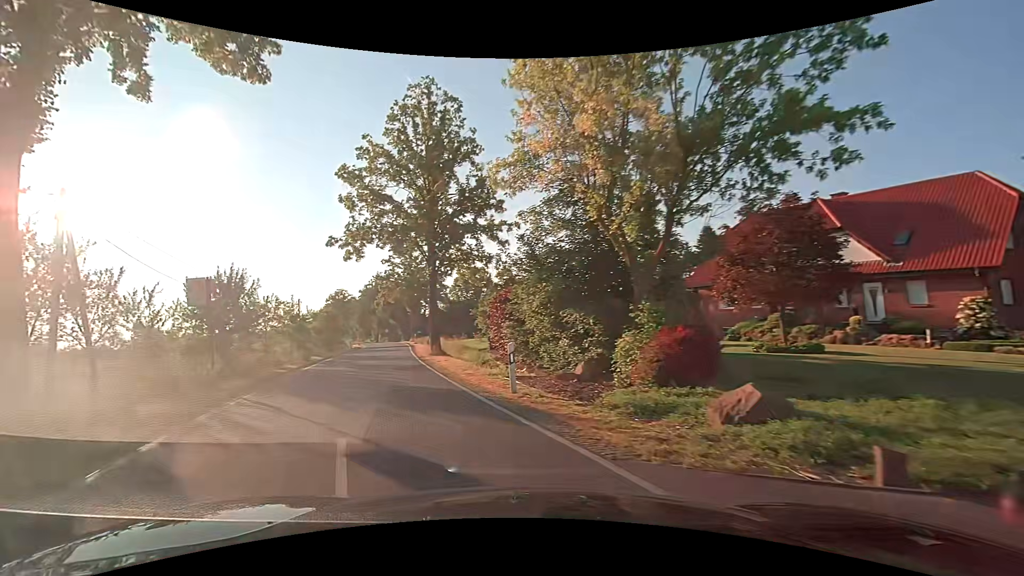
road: tertiary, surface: asphalt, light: Day
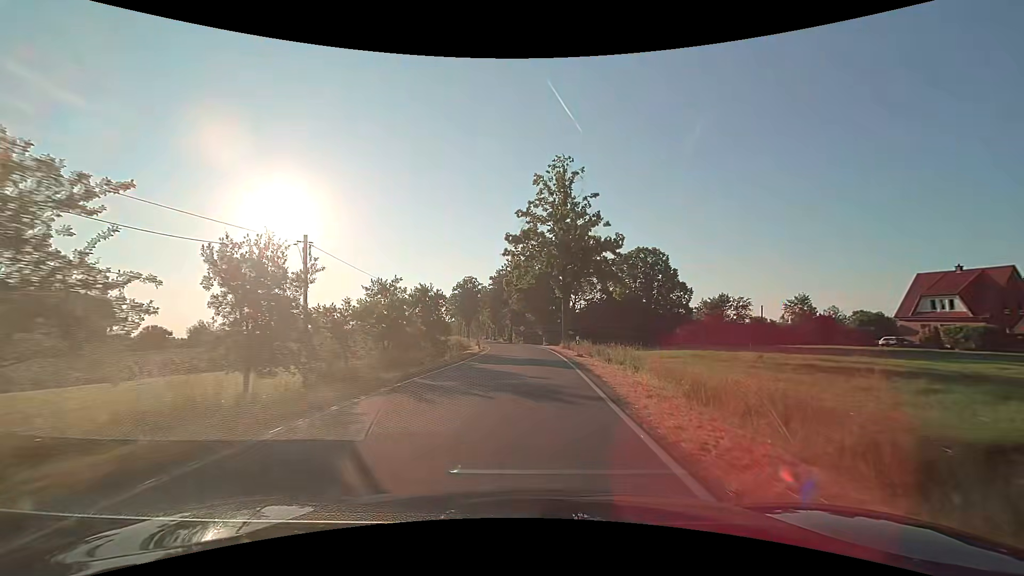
(-8.1, +29.6) m; -17°
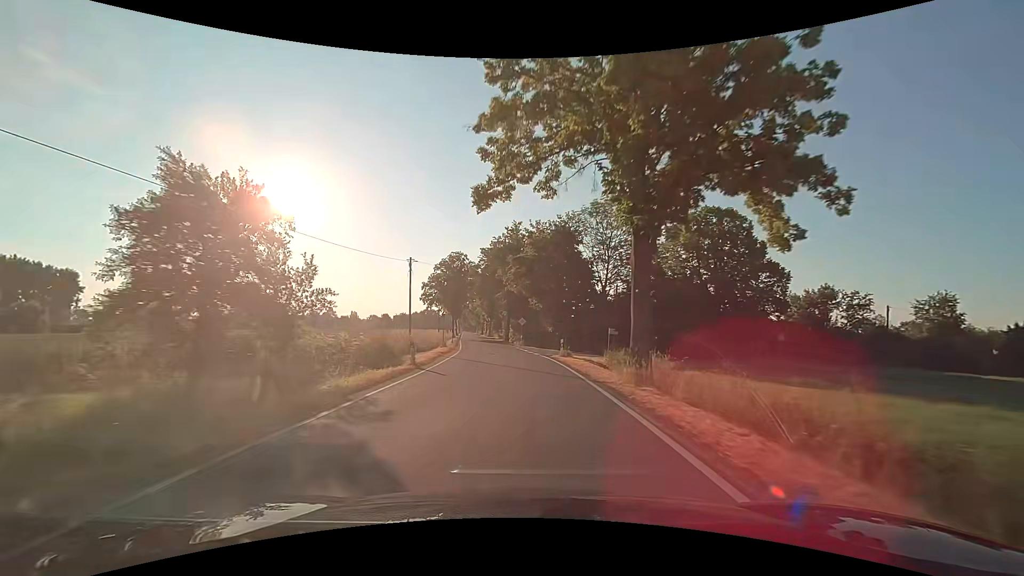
(+0.3, +27.4) m; 0°
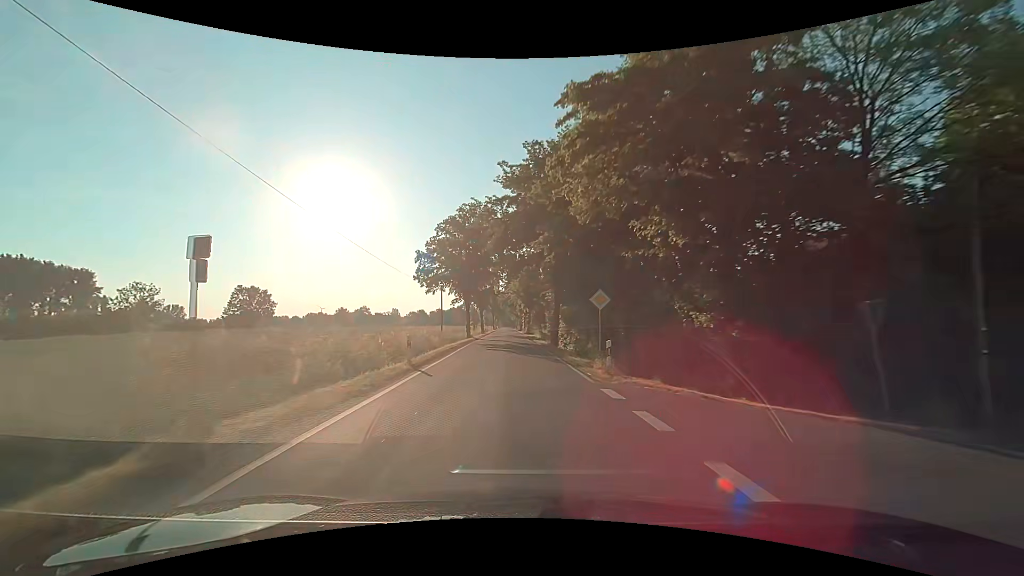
(-1.2, +32.3) m; -5°
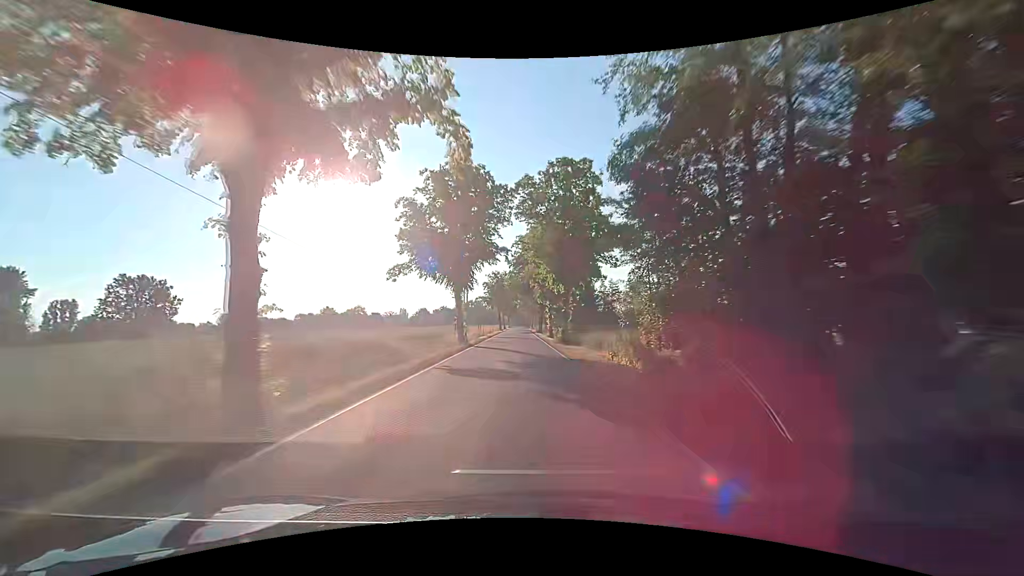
(-1.5, +46.4) m; -1°
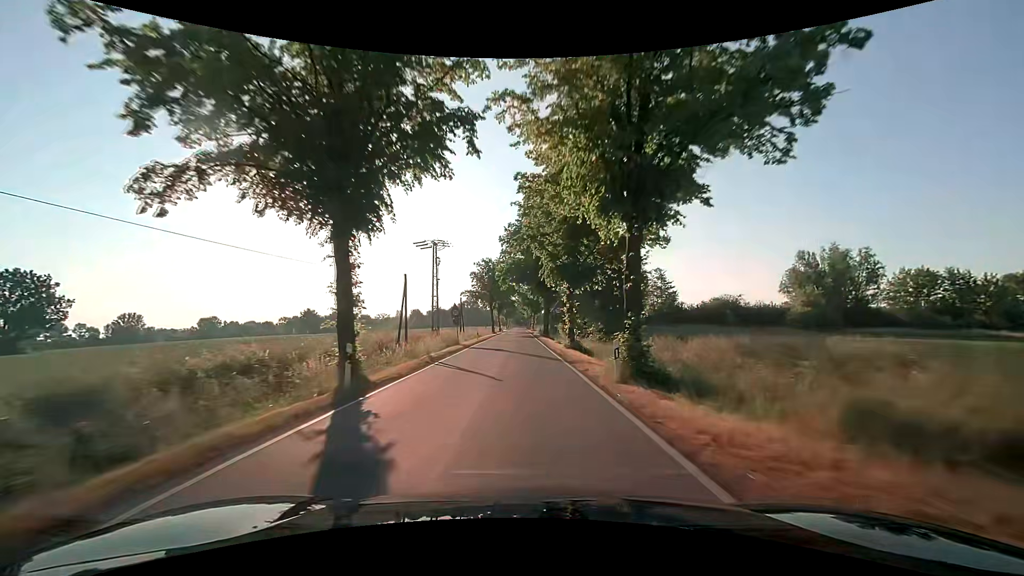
(-0.1, +23.3) m; 0°
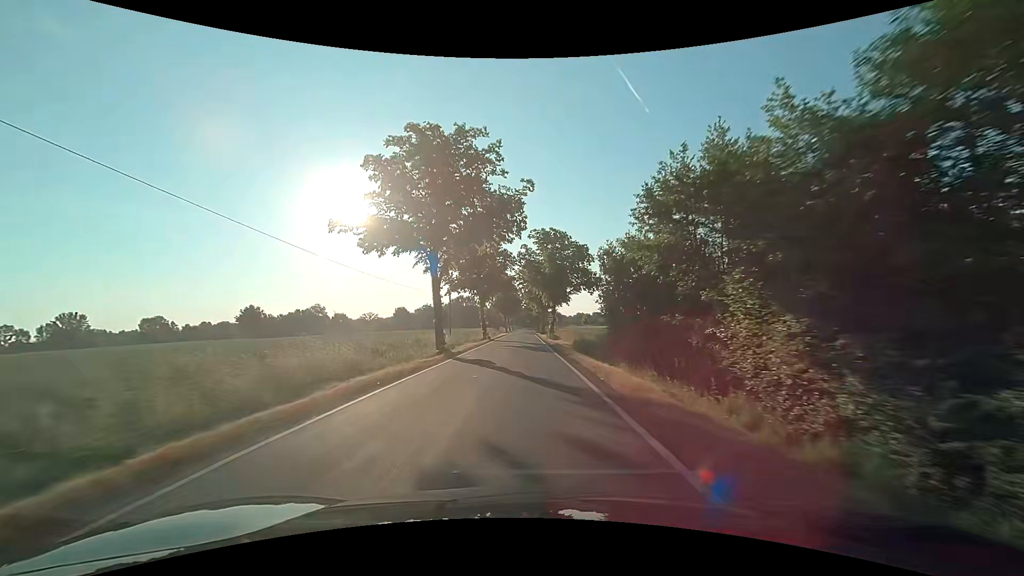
(-0.8, +58.2) m; -1°
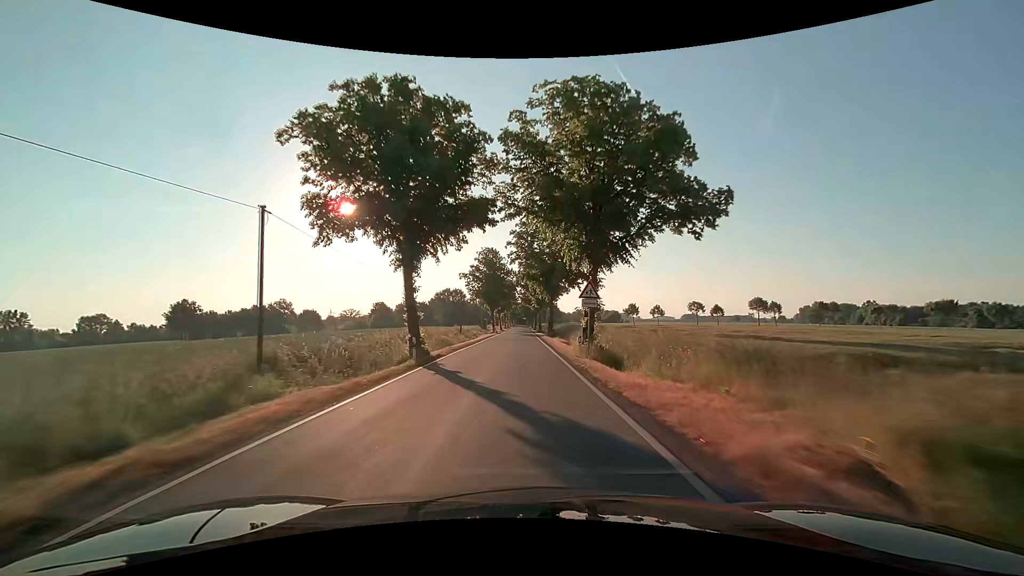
(+0.3, +35.0) m; +1°
(0, +10) (0, +20) (0, +30) (0, +40) (0, +50) (0, +60) (0, +70) (0, +80) (-1, +90) (-1, +100) m
